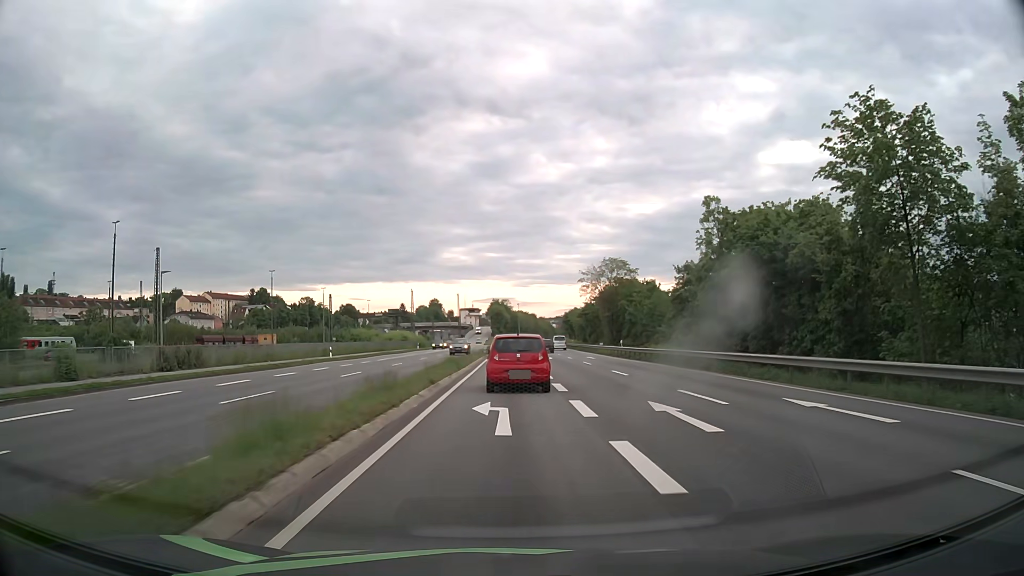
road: primary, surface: asphalt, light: Day
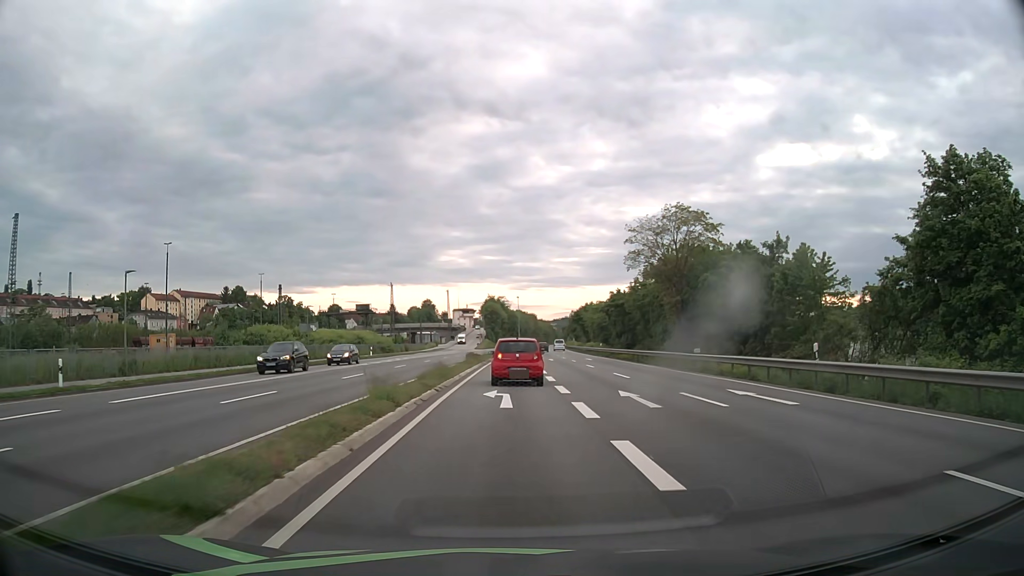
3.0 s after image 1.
(+0.2, +35.7) m; 0°
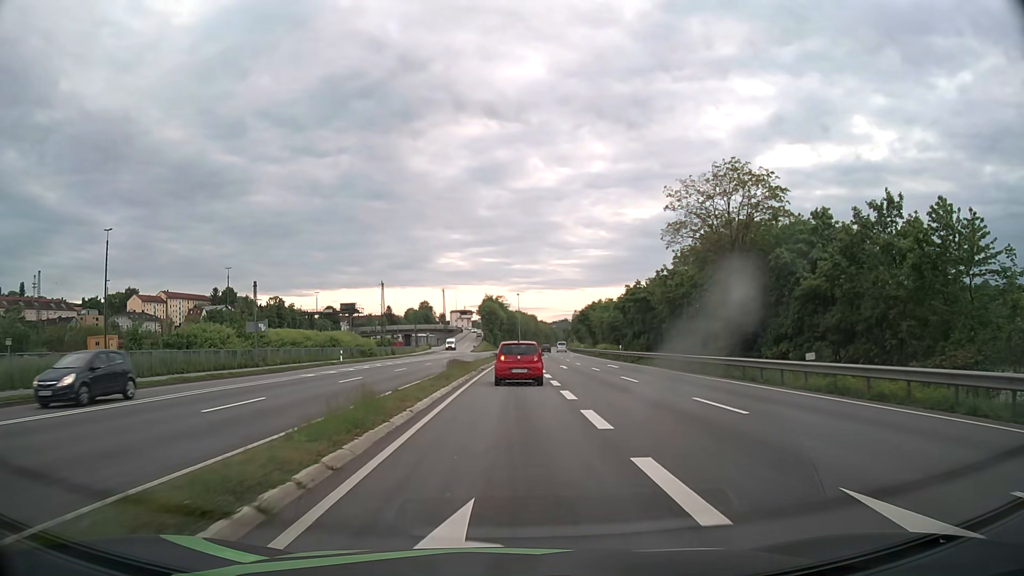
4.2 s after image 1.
(+0.1, +13.3) m; 0°
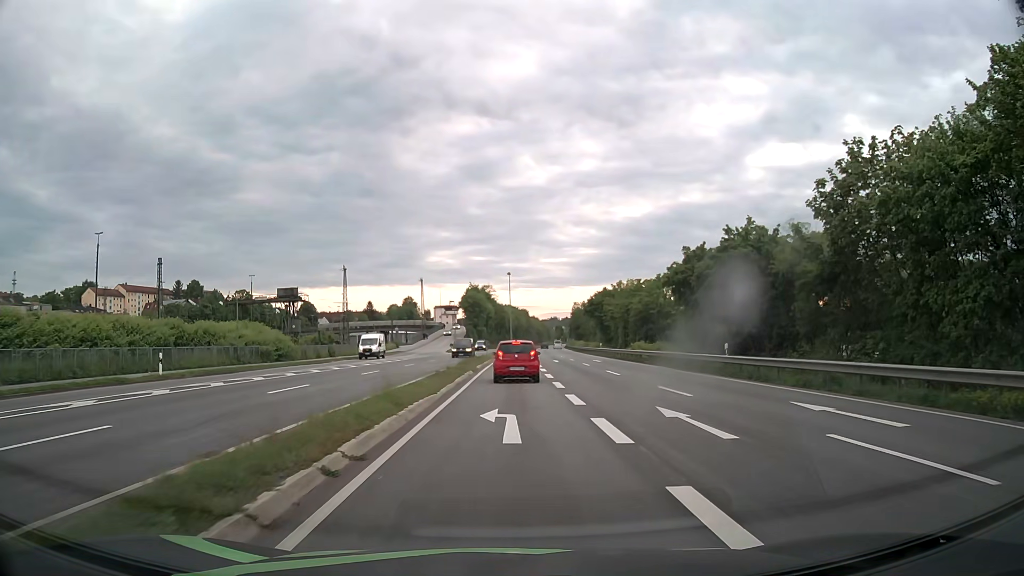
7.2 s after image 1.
(+0.2, +31.6) m; +1°
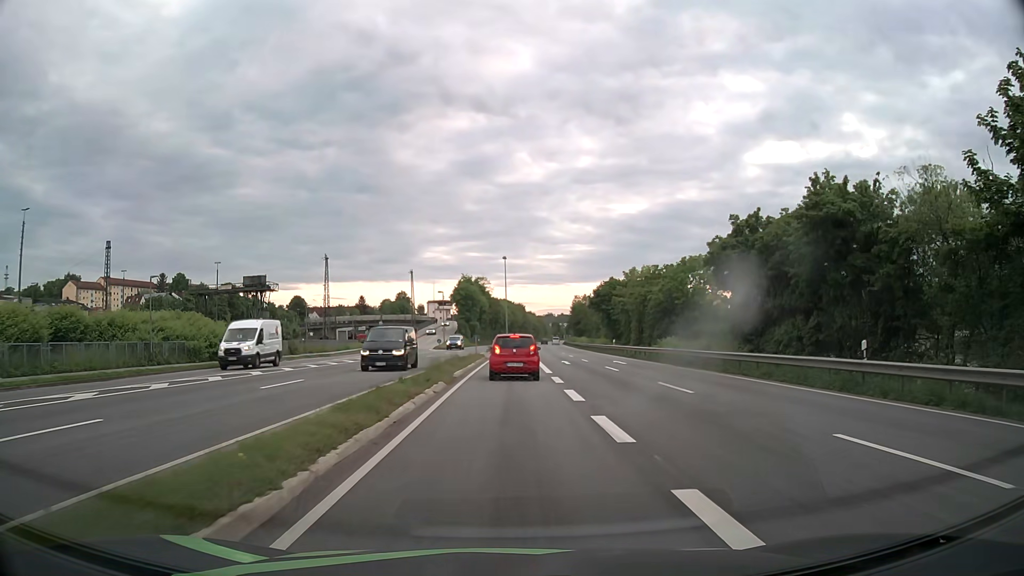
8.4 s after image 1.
(0.0, +12.2) m; 0°
